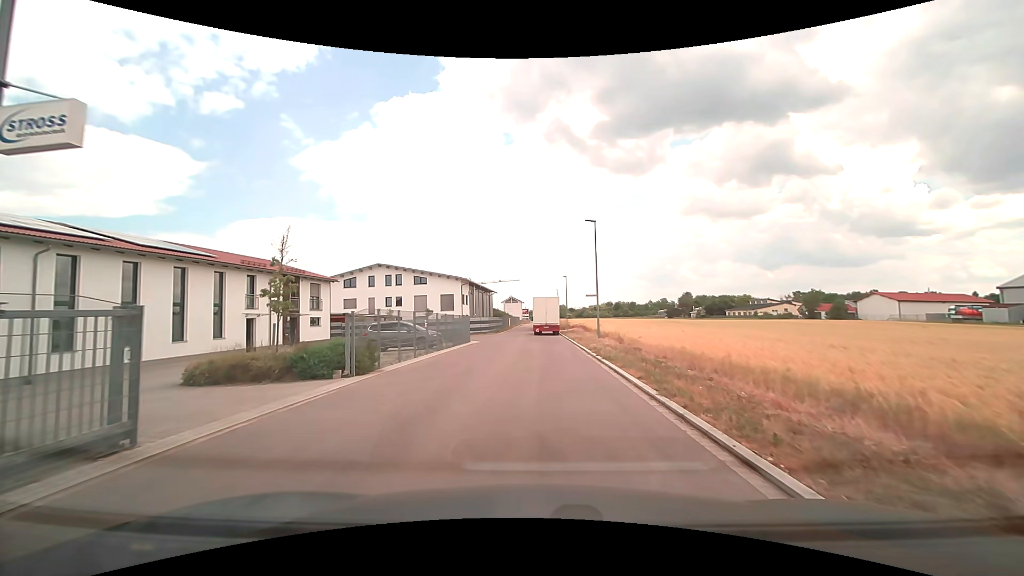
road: residential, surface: asphalt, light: Day
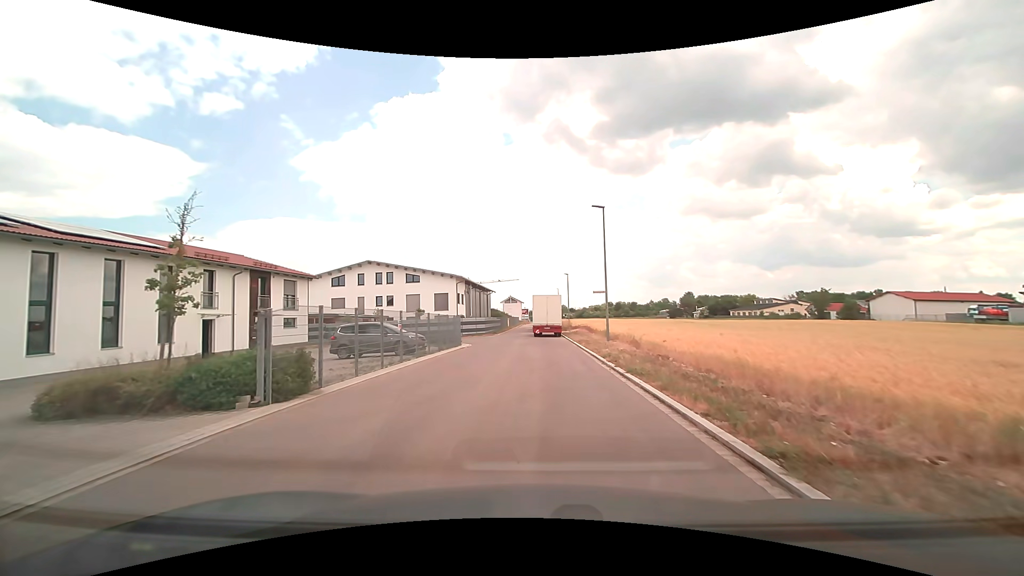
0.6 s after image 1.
(0.0, +4.3) m; 0°
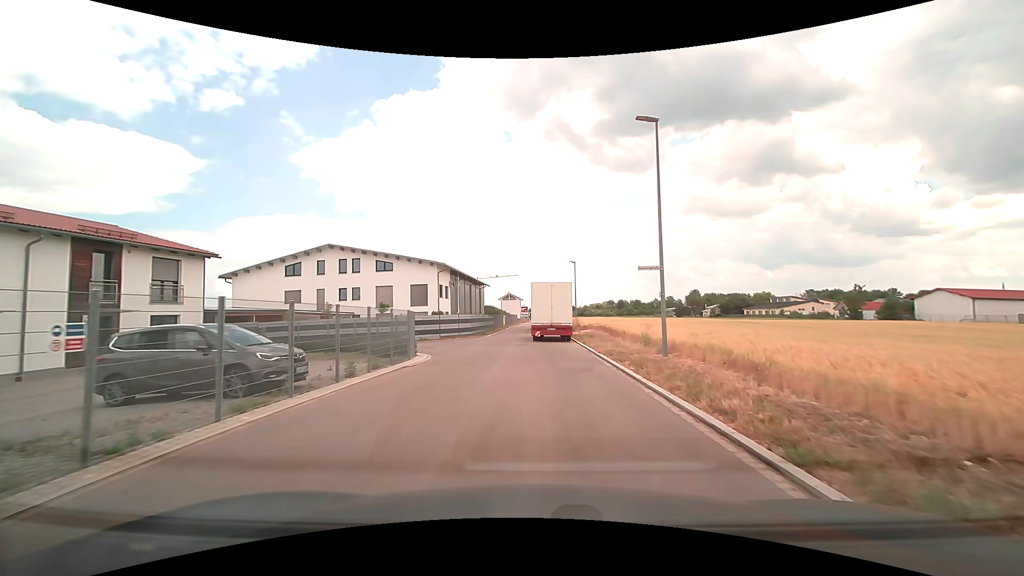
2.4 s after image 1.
(0.0, +12.9) m; 0°
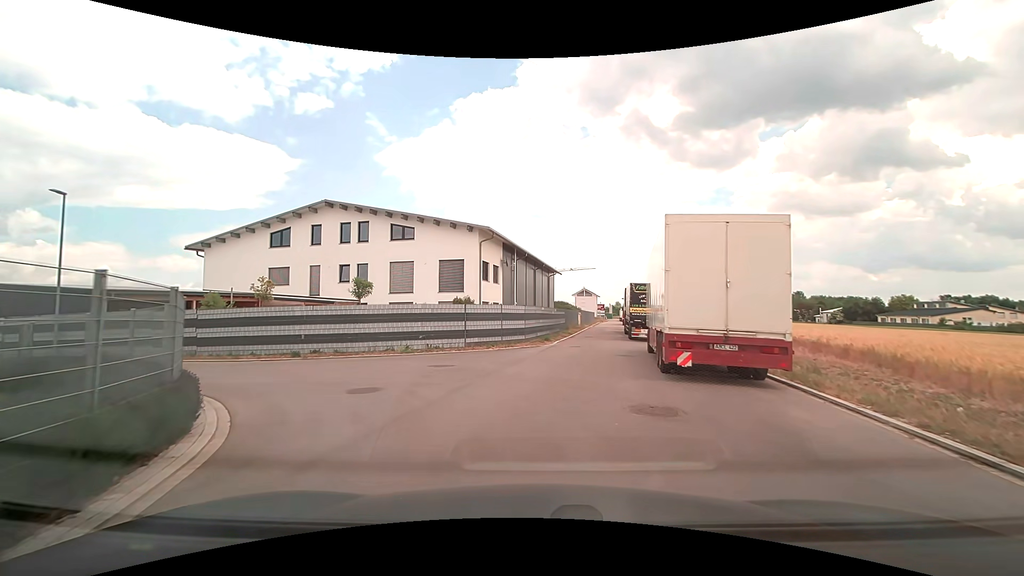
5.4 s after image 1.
(-1.1, +19.4) m; -9°
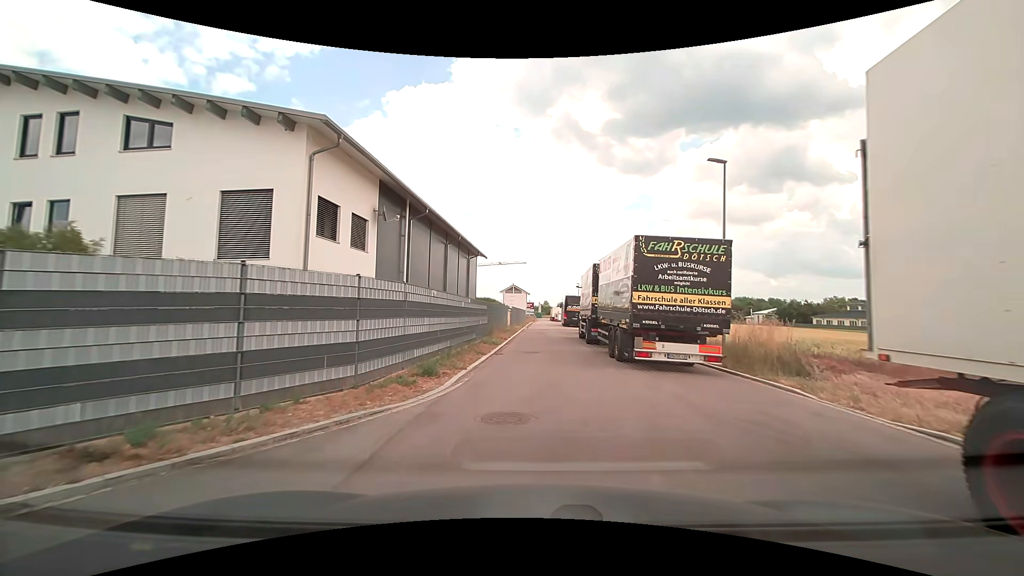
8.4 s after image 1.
(+1.2, +18.5) m; +10°
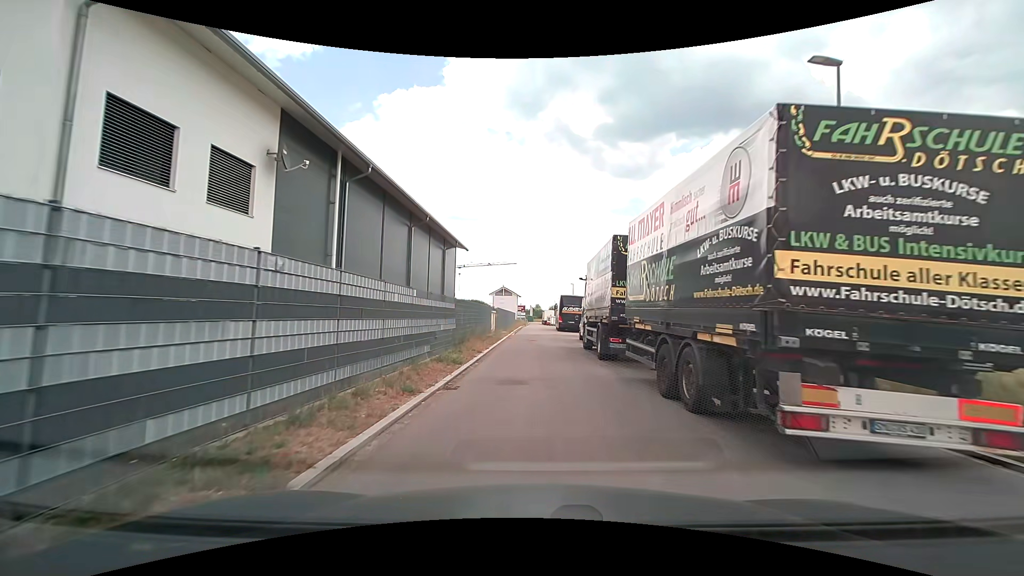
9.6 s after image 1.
(0.0, +8.6) m; -1°
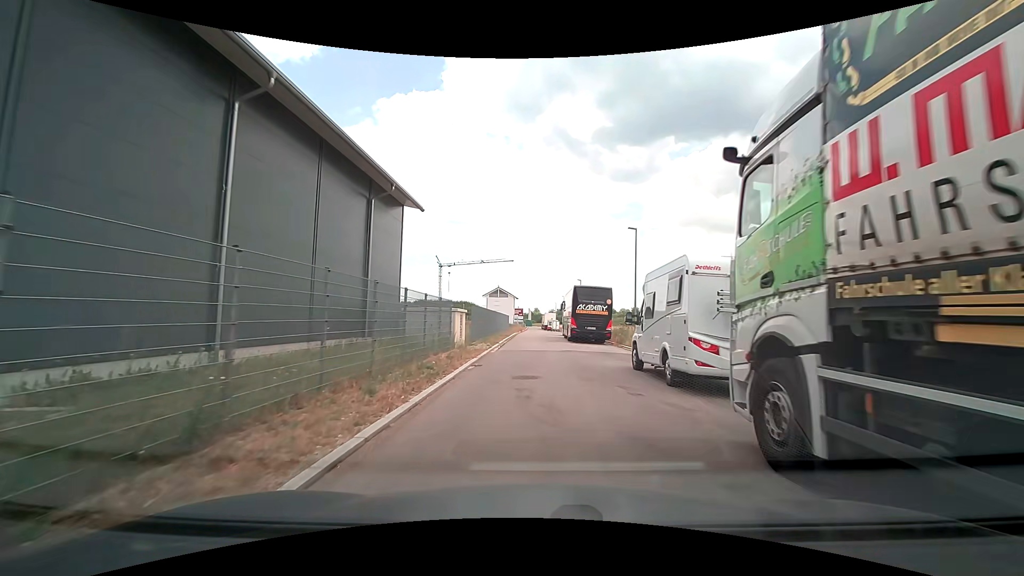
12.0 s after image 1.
(+0.2, +18.0) m; +1°
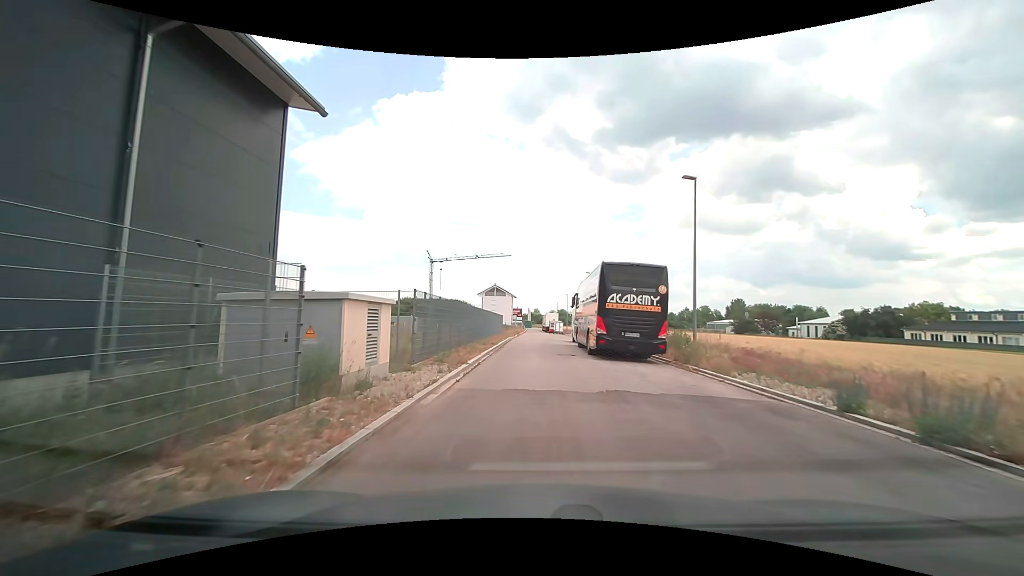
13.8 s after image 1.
(-0.1, +13.2) m; -1°
(0, +10) (0, +20) (0, +30) (0, +40) (+1, +50) (+1, +60) (+1, +70) (+1, +80) (+1, +90) (+1, +100) m
